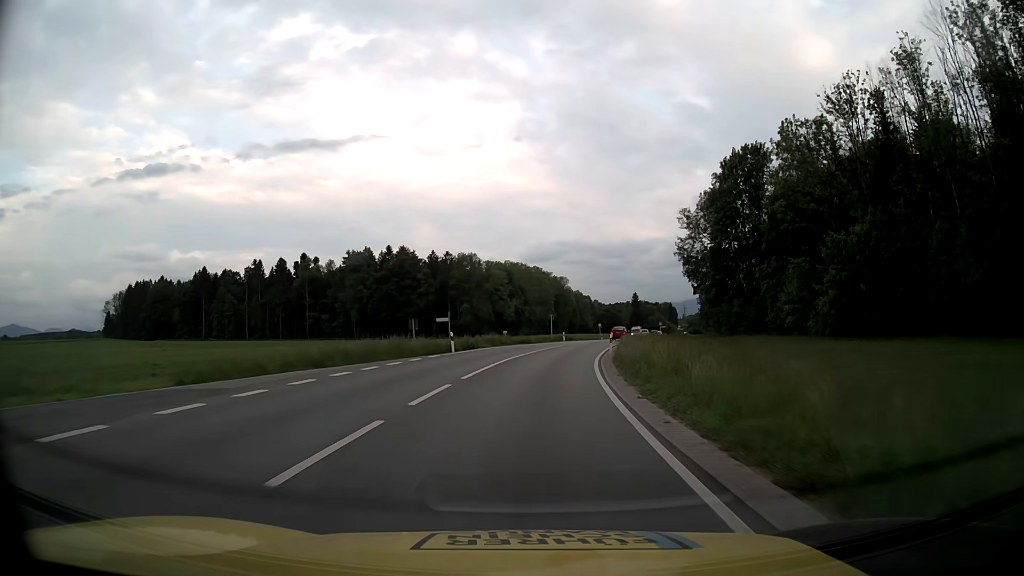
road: primary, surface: asphalt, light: Day
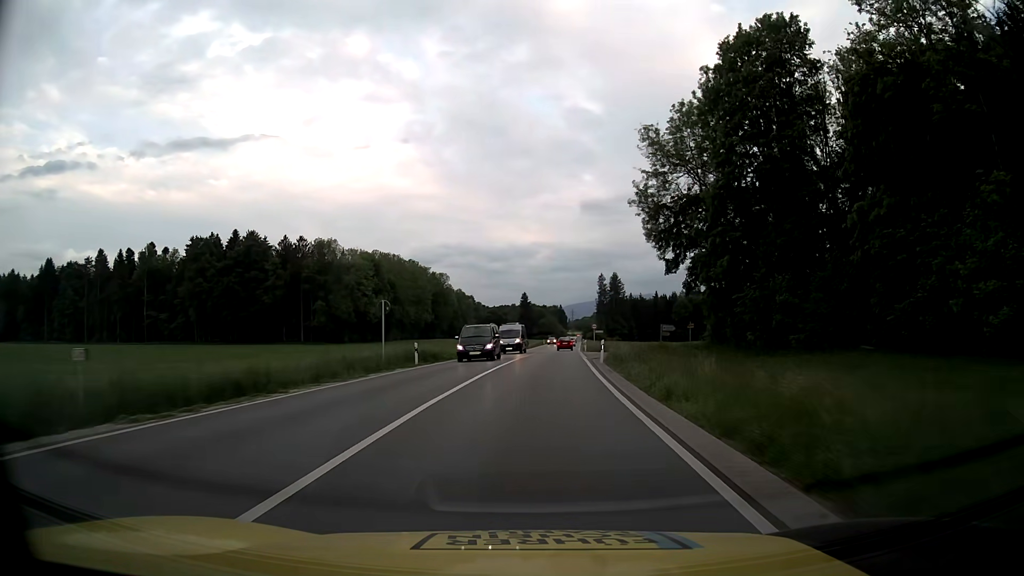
(+3.5, +44.3) m; +10°
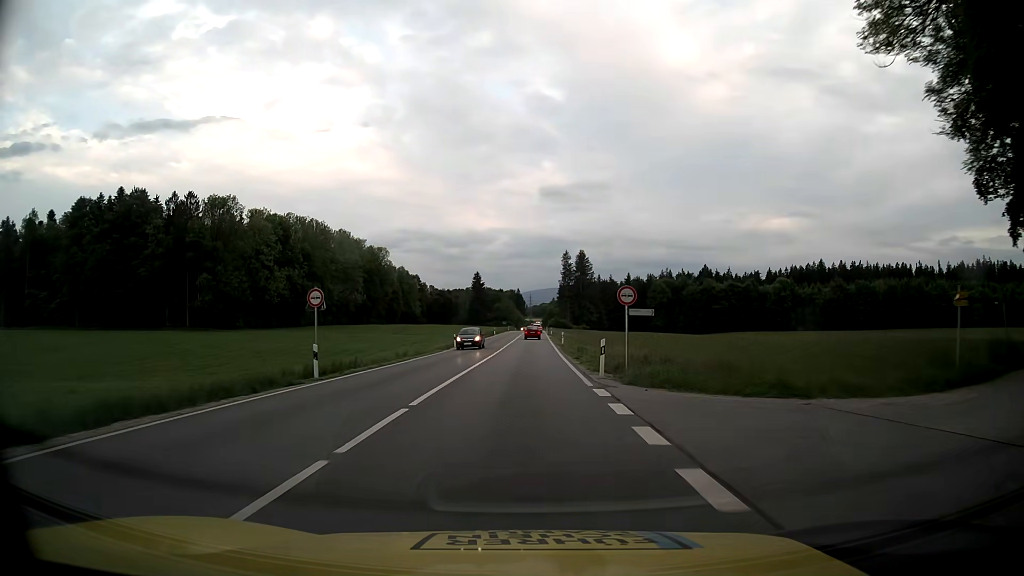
(+2.3, +44.6) m; +4°
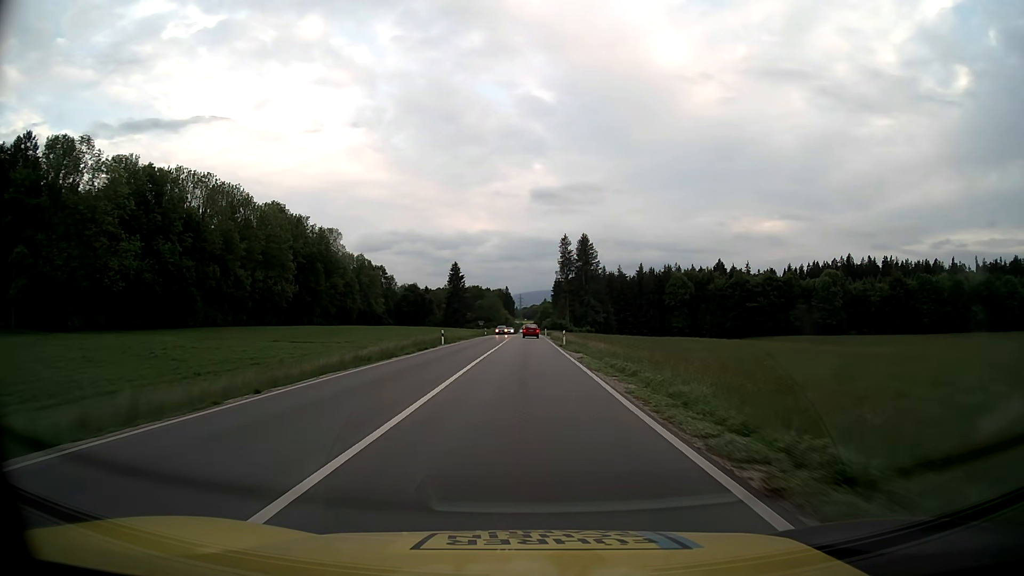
(+0.4, +56.2) m; +1°
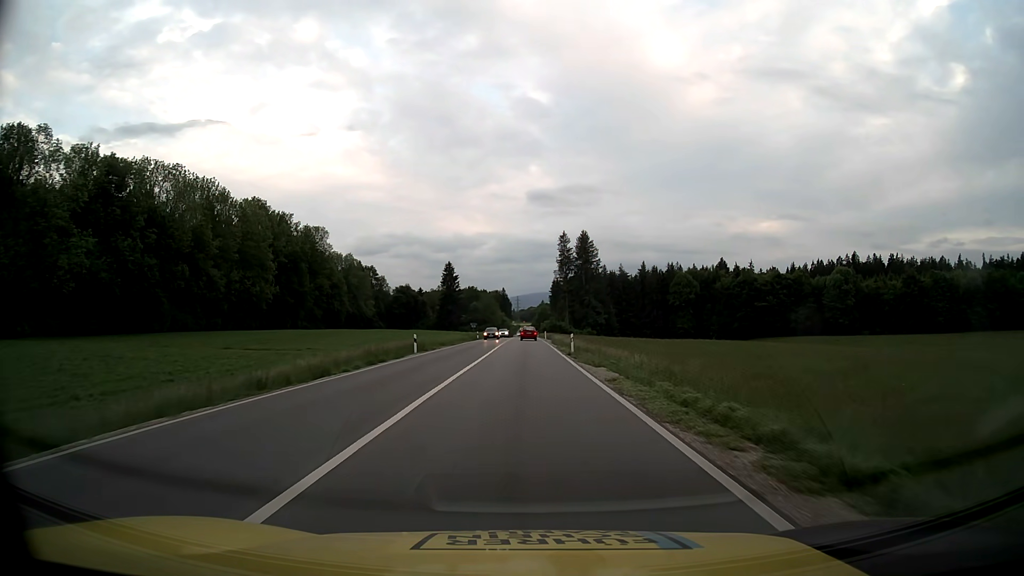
(0.0, +11.2) m; 0°
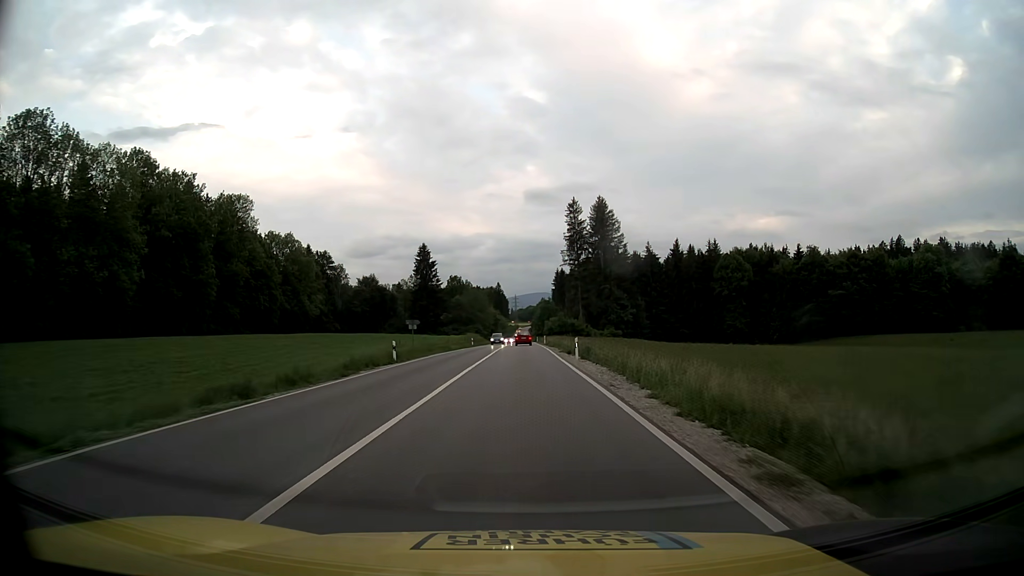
(0.0, +55.6) m; 0°
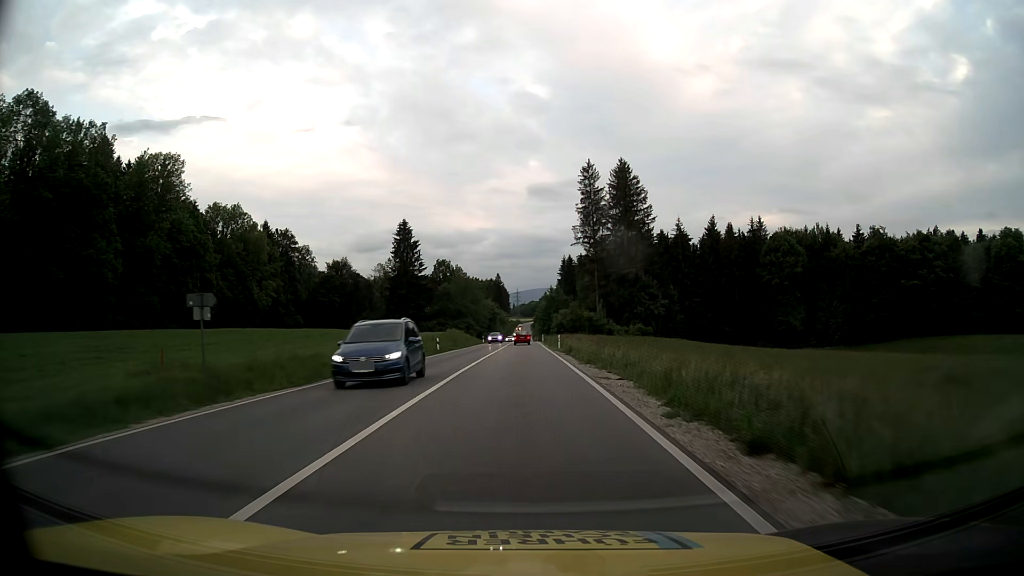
(0.0, +33.3) m; 0°
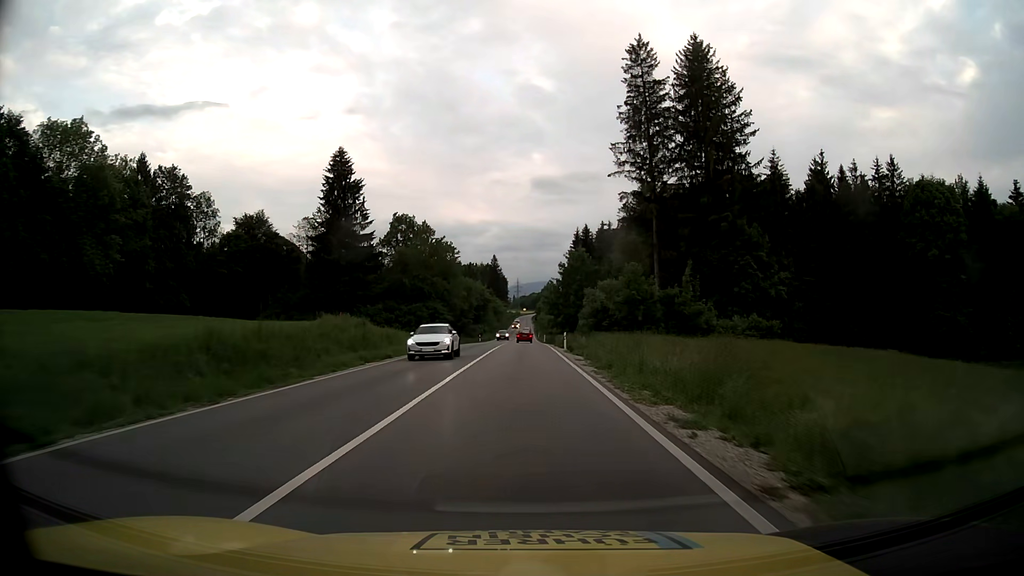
(-0.1, +55.8) m; 0°
(0, +10) (0, +20) (0, +30) (0, +40) (0, +50) (0, +60) (0, +70) (0, +80) (0, +90) (0, +100) m
